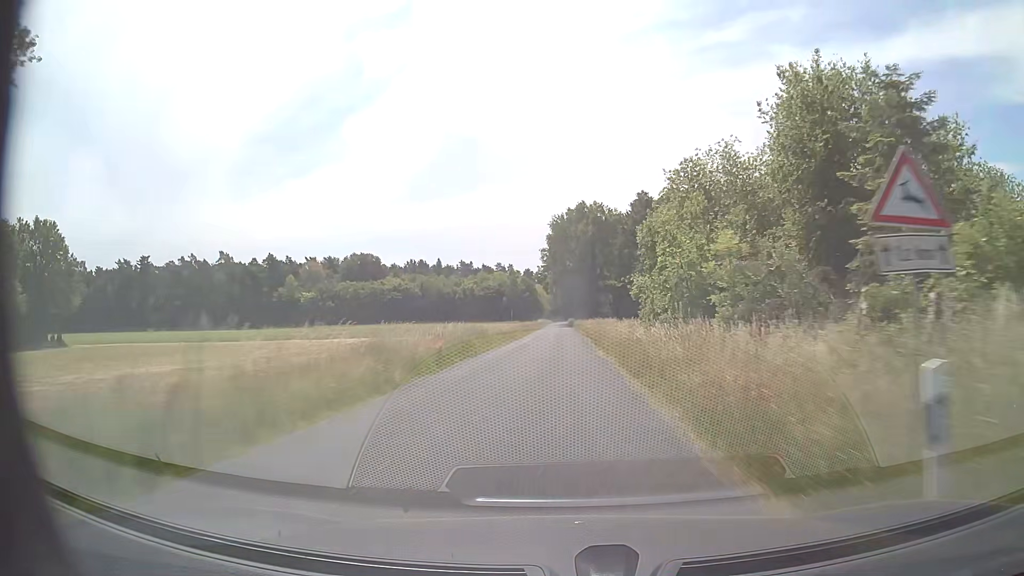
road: secondary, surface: asphalt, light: Day
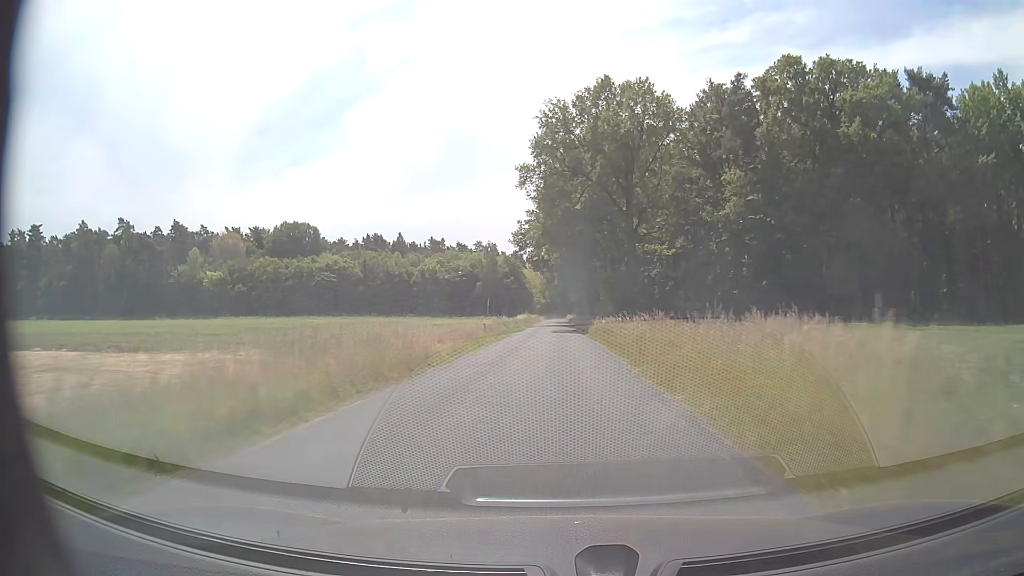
(+0.5, +64.3) m; +1°
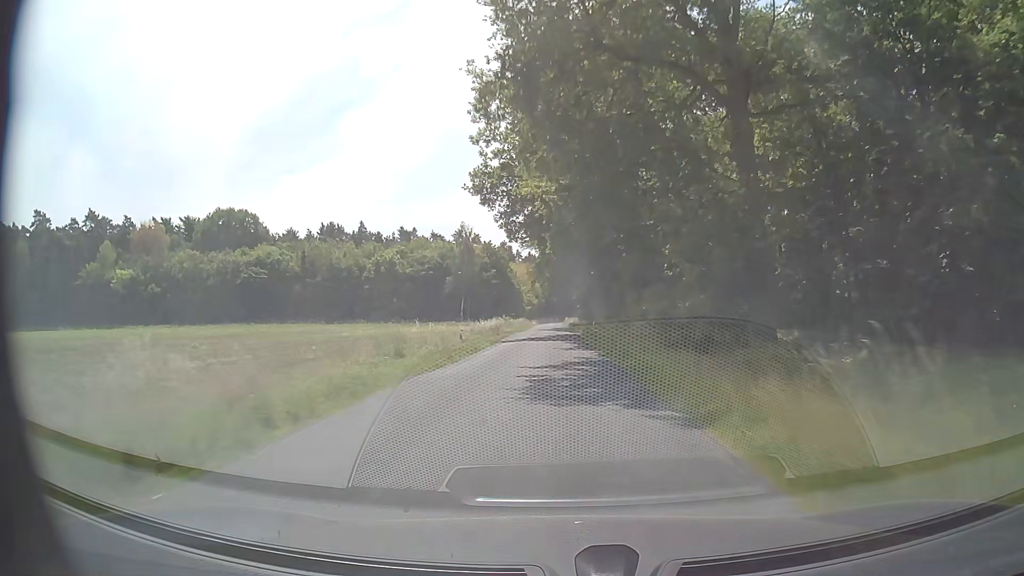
(+0.1, +37.9) m; 0°
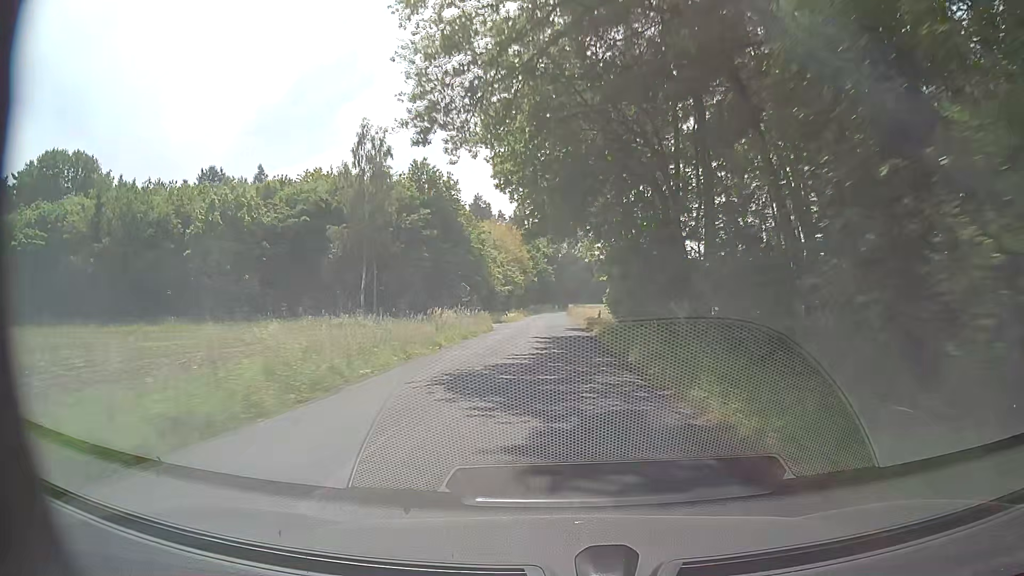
(+0.2, +62.3) m; +1°
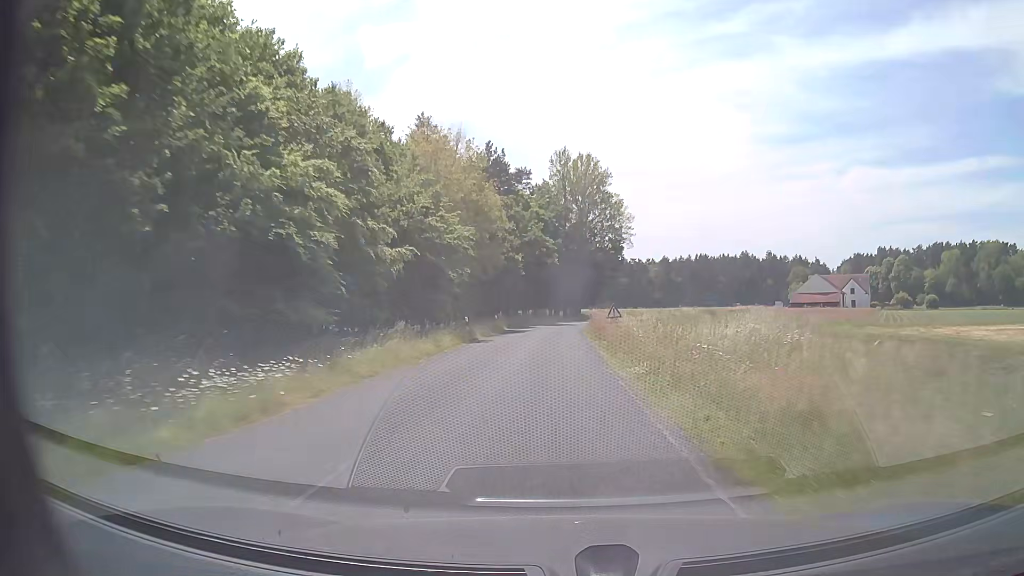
(-0.3, +59.2) m; 0°
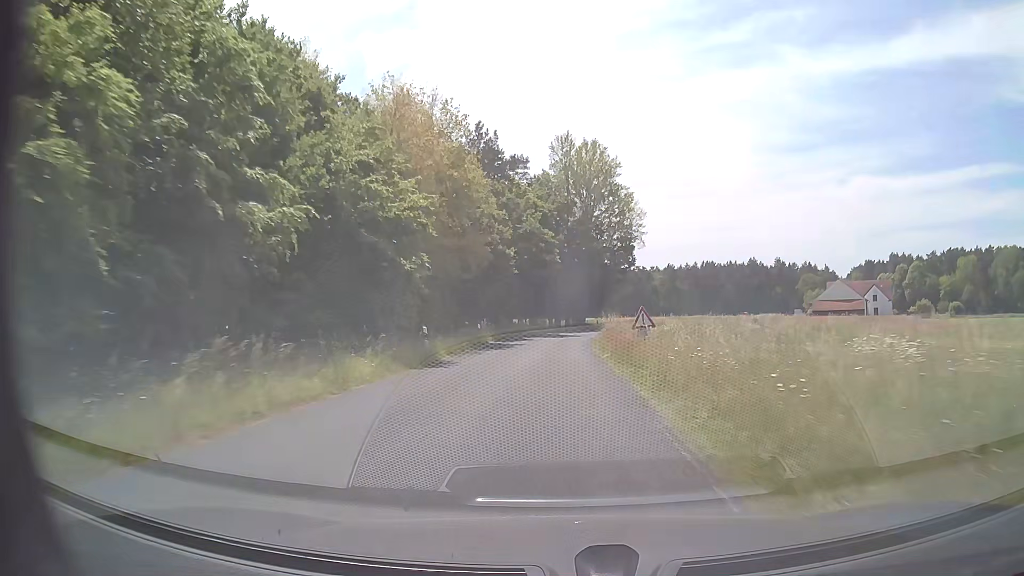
(-0.1, +11.3) m; 0°
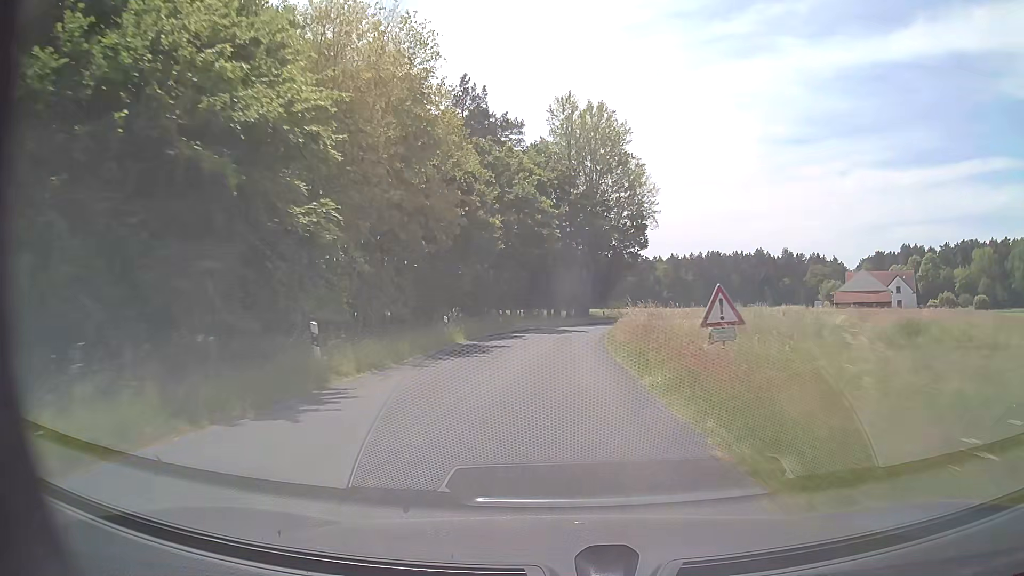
(-0.1, +11.0) m; 0°
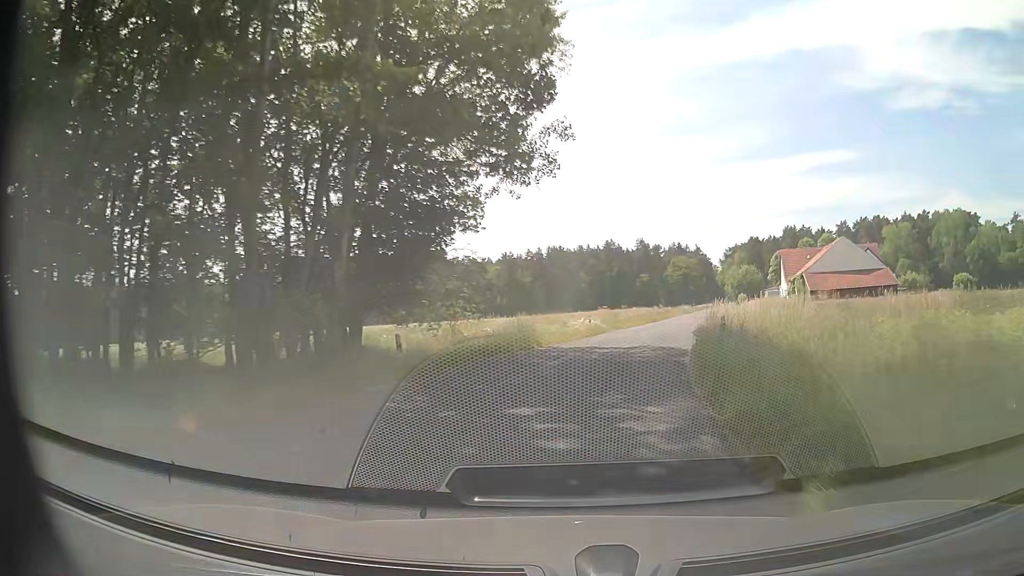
(+3.3, +48.1) m; +15°
(0, +10) (+2, +20) (+4, +30) (+7, +39) (+9, +49) (+12, +59) (+14, +68) (+17, +78) (+20, +88) (+22, +97) m
